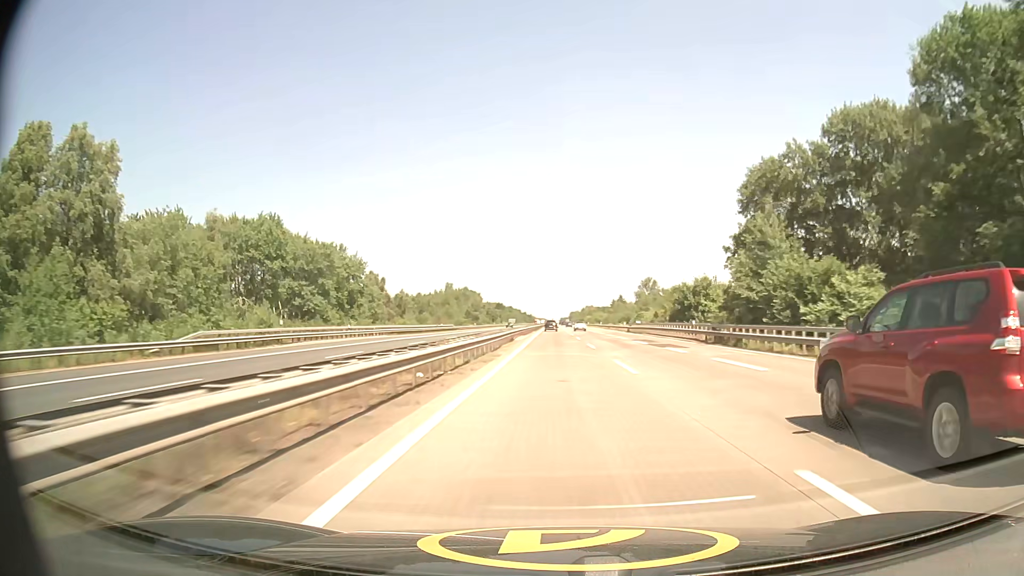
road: motorway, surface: asphalt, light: Day
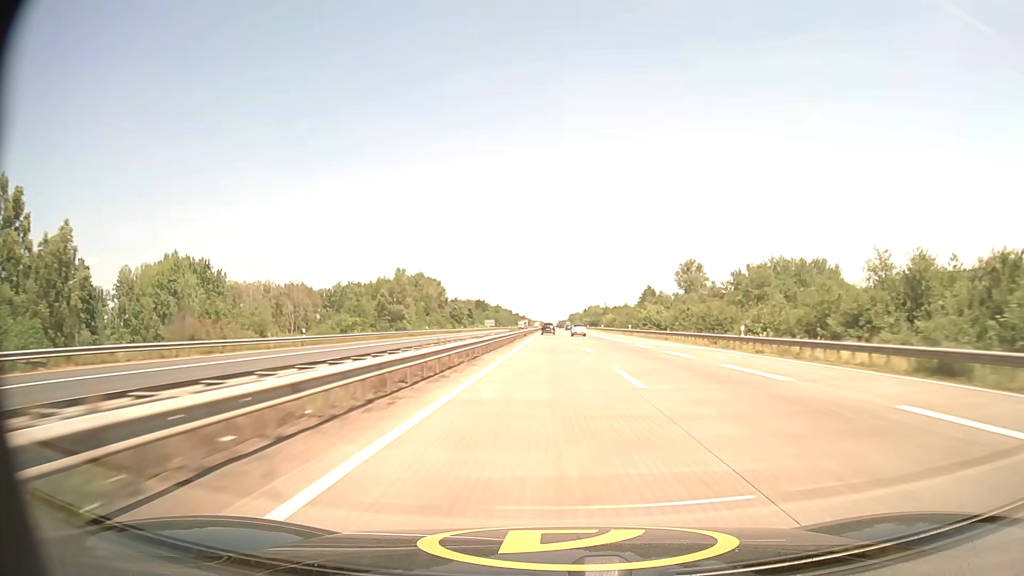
(+0.2, +111.1) m; 0°
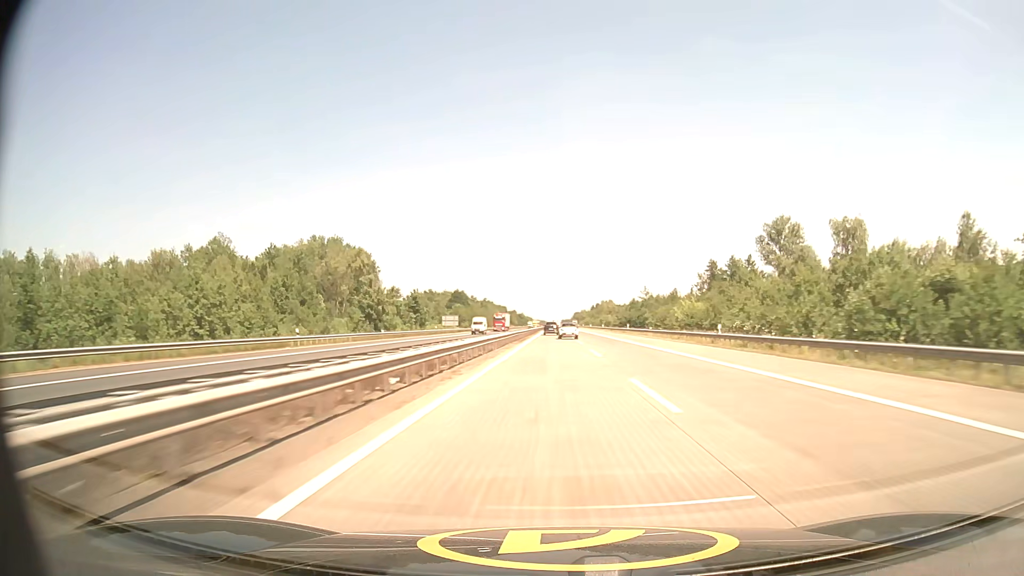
(0.0, +94.6) m; 0°
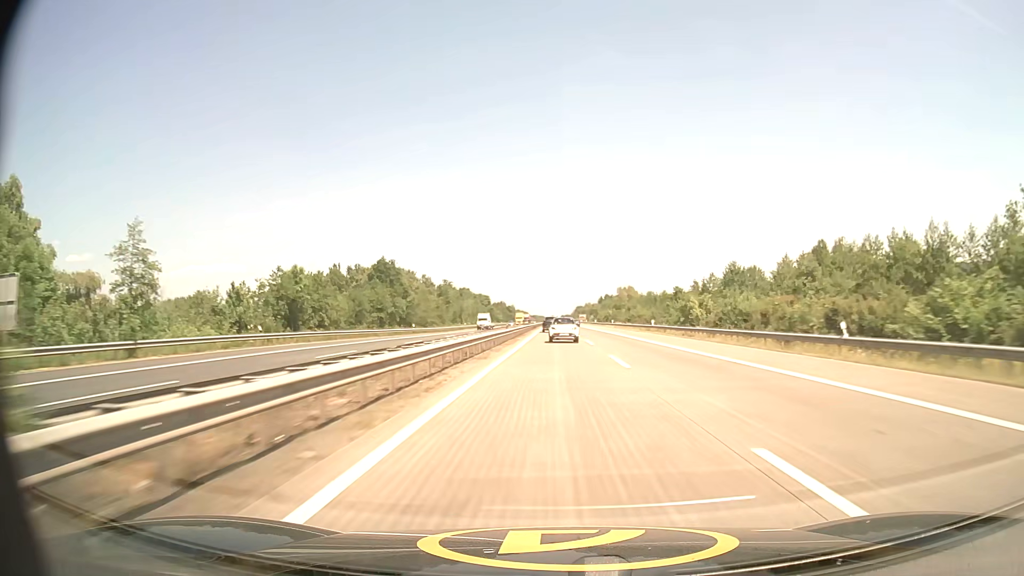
(0.0, +117.5) m; 0°
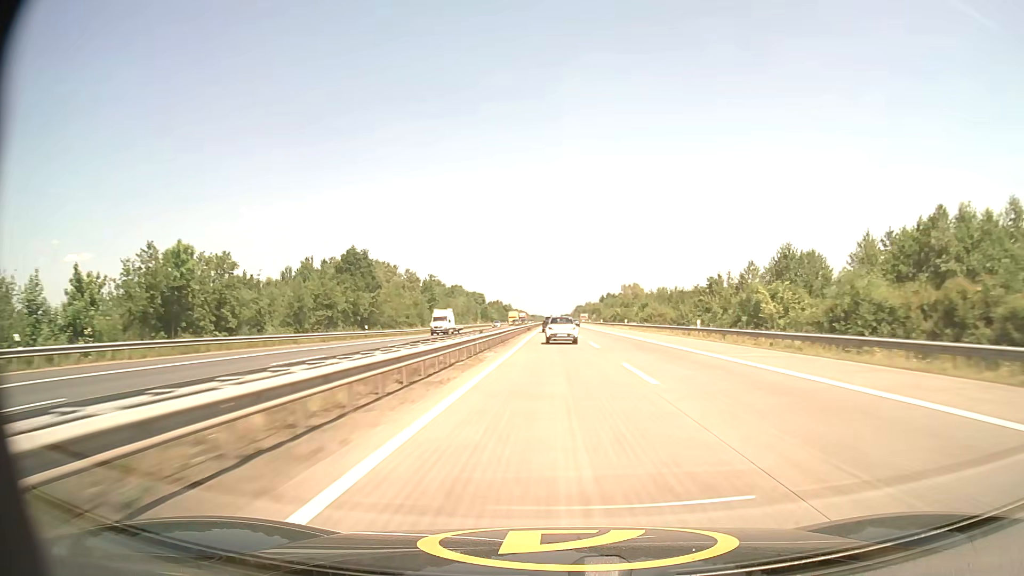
(0.0, +22.6) m; 0°
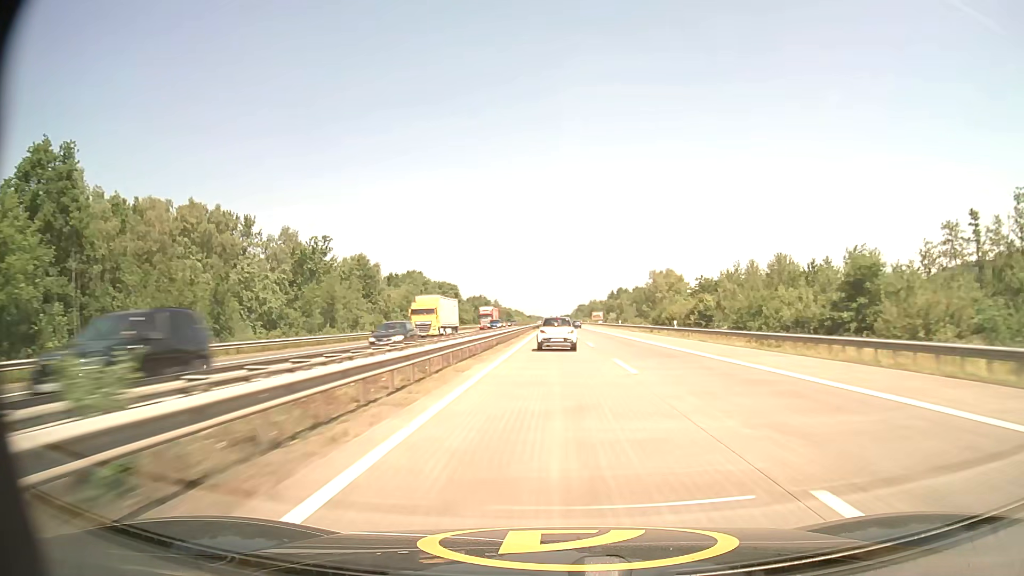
(0.0, +86.4) m; 0°
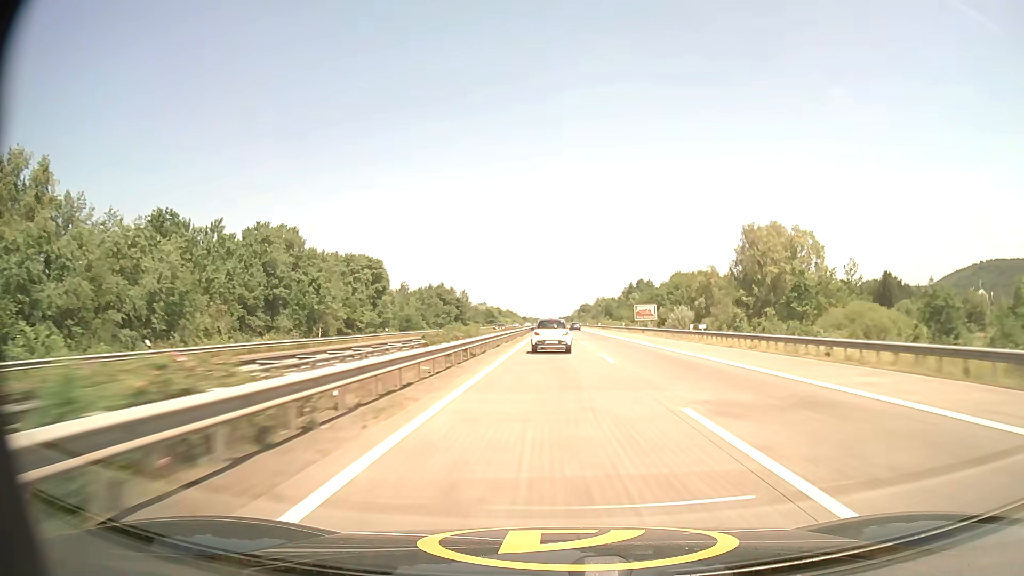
(+0.2, +102.5) m; 0°
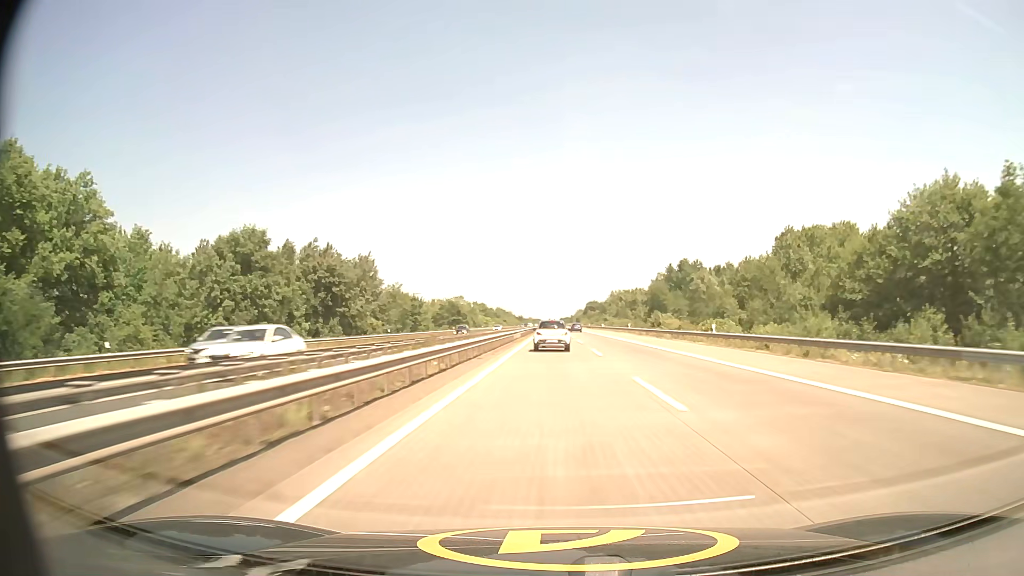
(-0.2, +103.0) m; 0°
(0, +10) (0, +20) (0, +30) (0, +40) (0, +50) (0, +60) (0, +70) (0, +80) (0, +90) (0, +100) m
